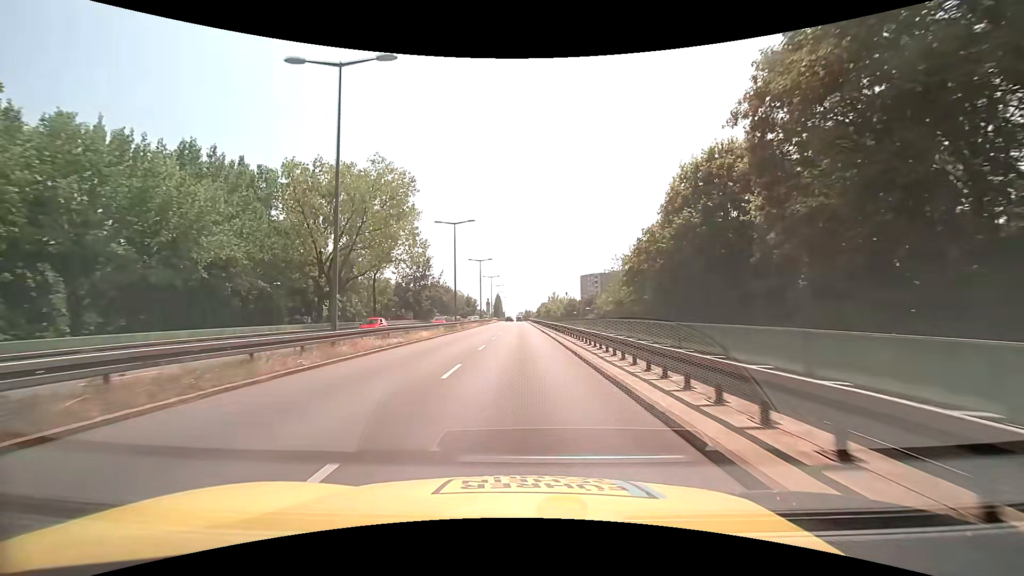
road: trunk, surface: asphalt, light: Day
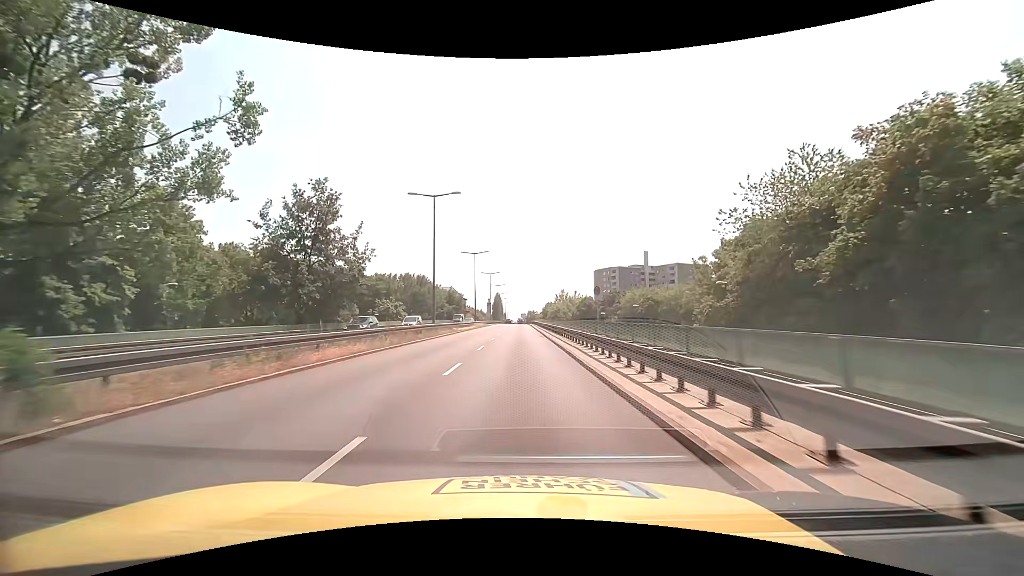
(-0.3, +44.2) m; 0°
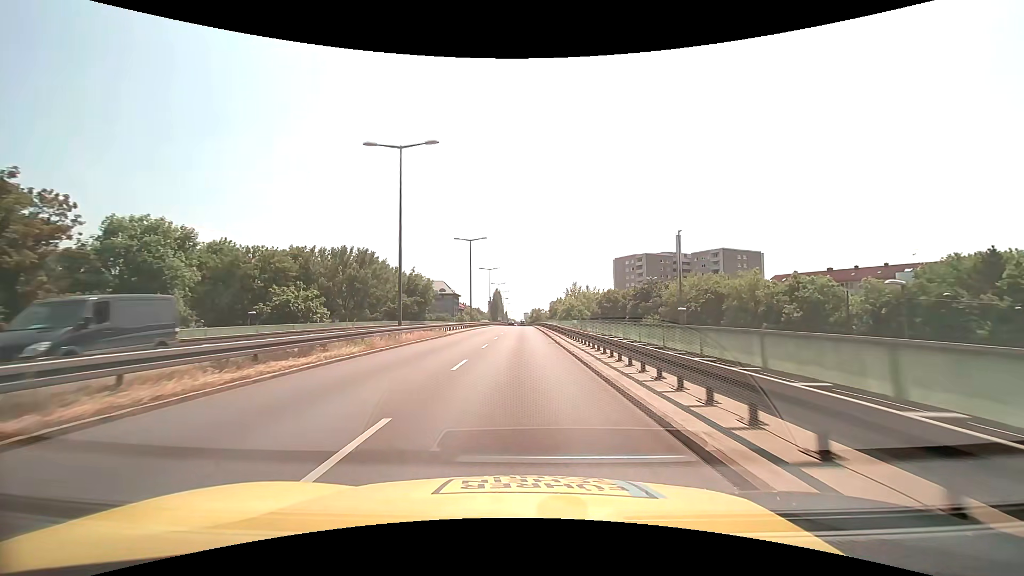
(-0.3, +44.1) m; 0°
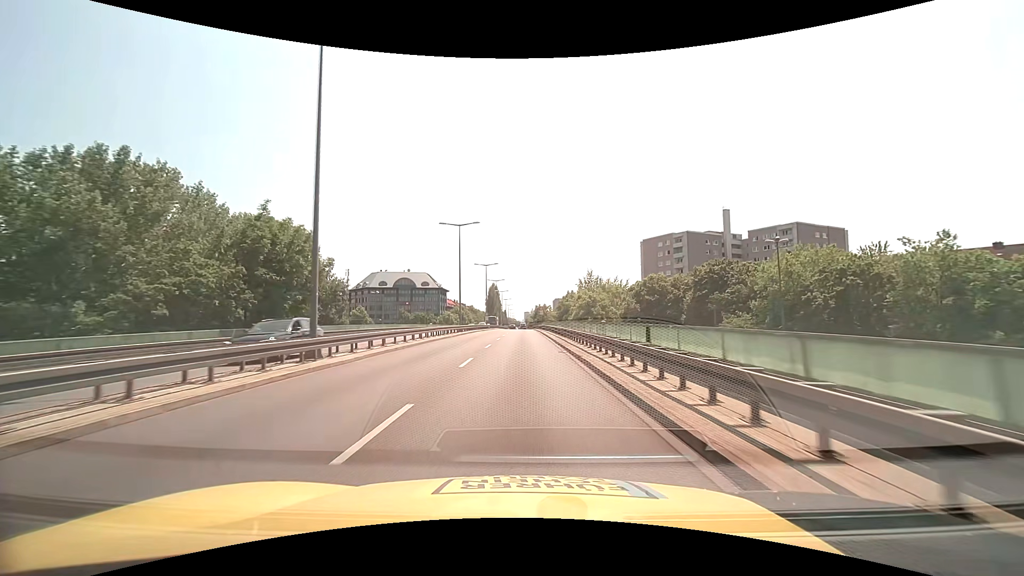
(-0.2, +44.1) m; 0°
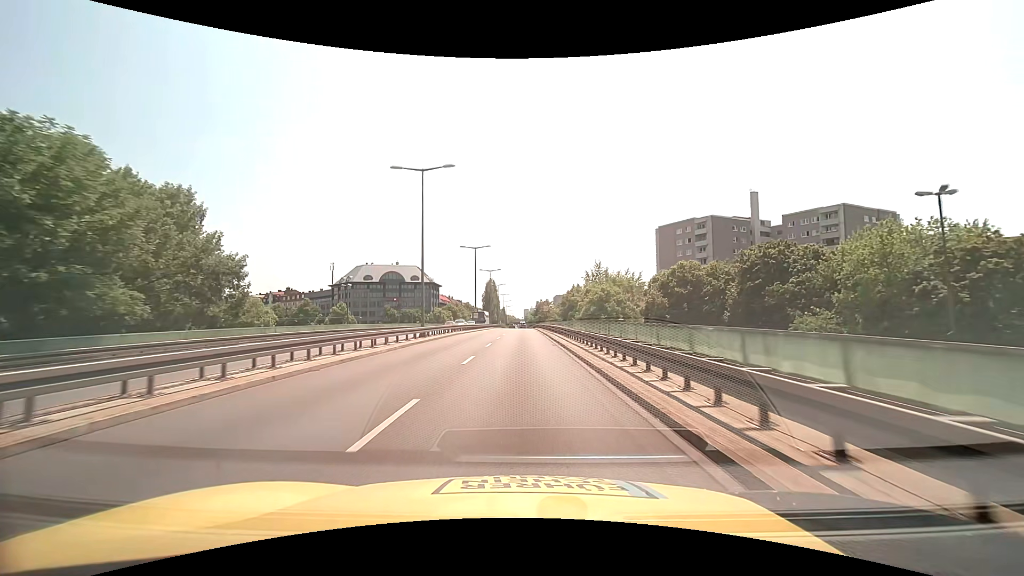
(0.0, +17.6) m; 0°
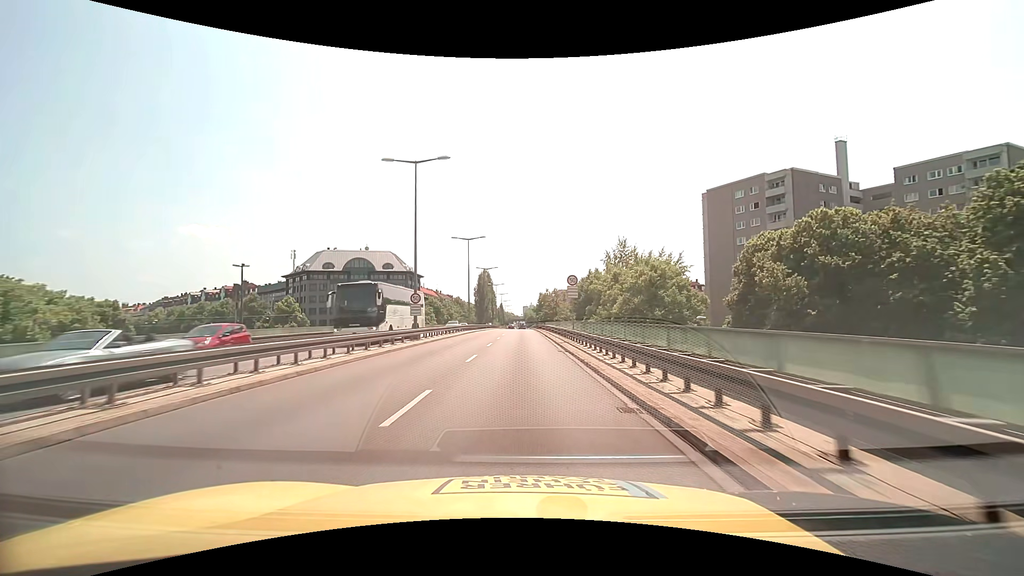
(+0.1, +34.9) m; 0°
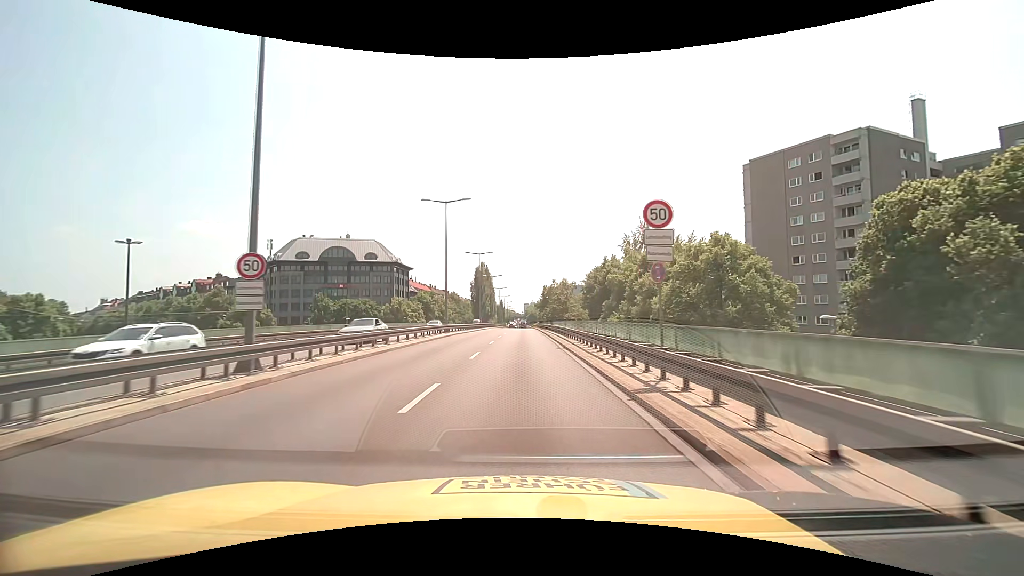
(0.0, +17.3) m; 0°
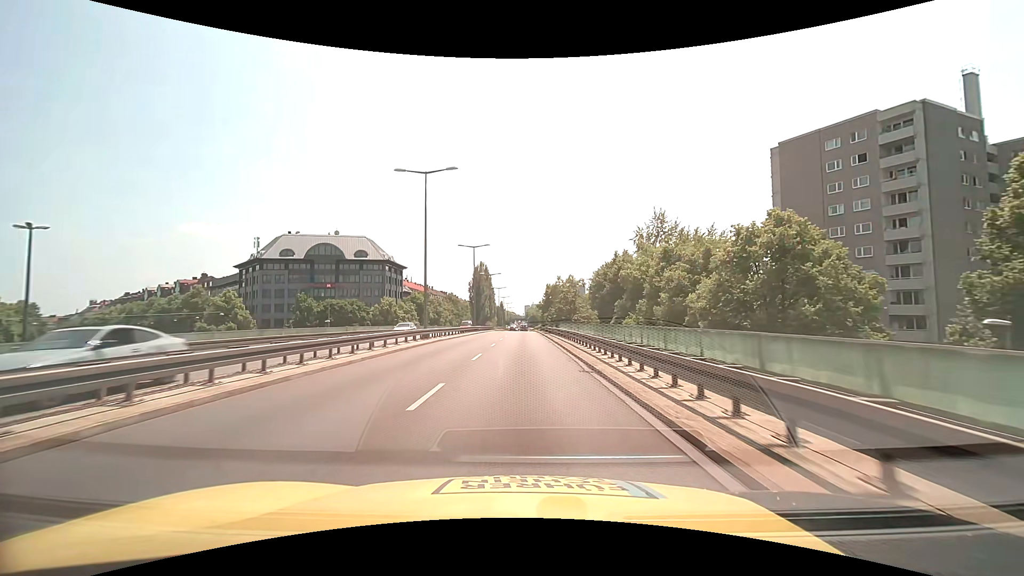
(0.0, +8.6) m; 0°
(0, +10) (0, +20) (0, +30) (0, +40) (0, +50) (0, +60) (0, +70) (0, +80) (0, +90) (+1, +100) m
